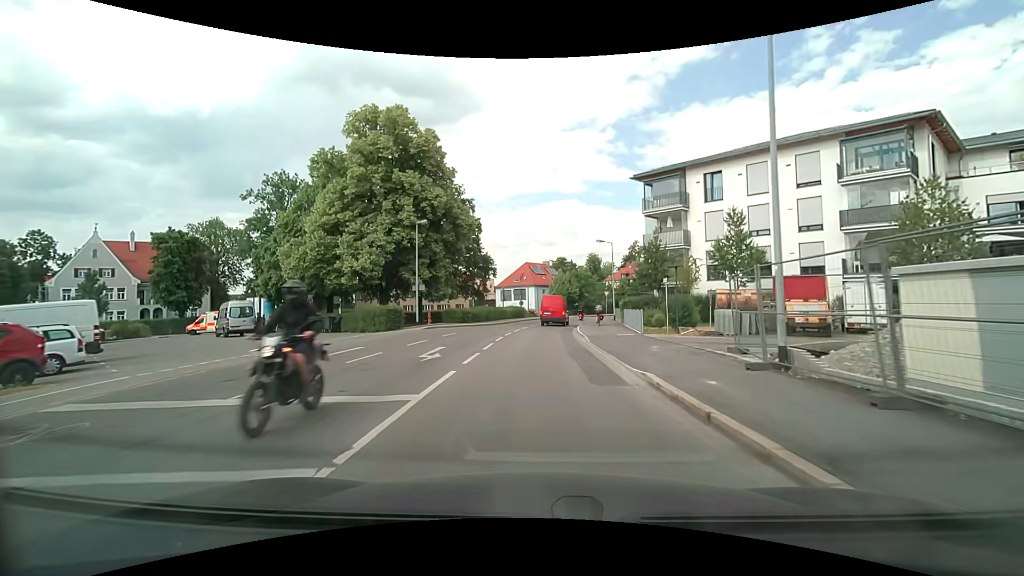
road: secondary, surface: asphalt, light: Day
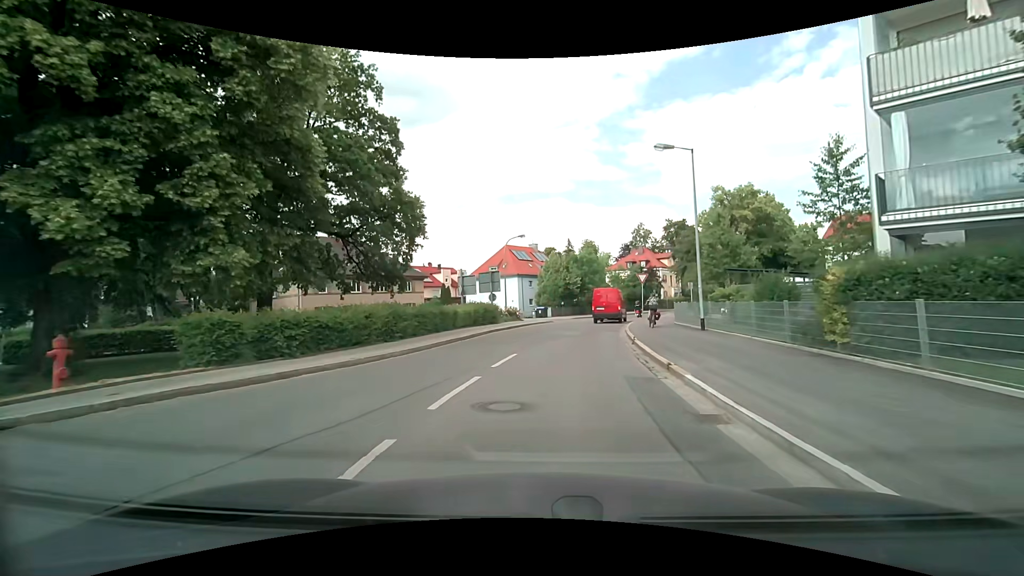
(0.0, +28.4) m; +1°
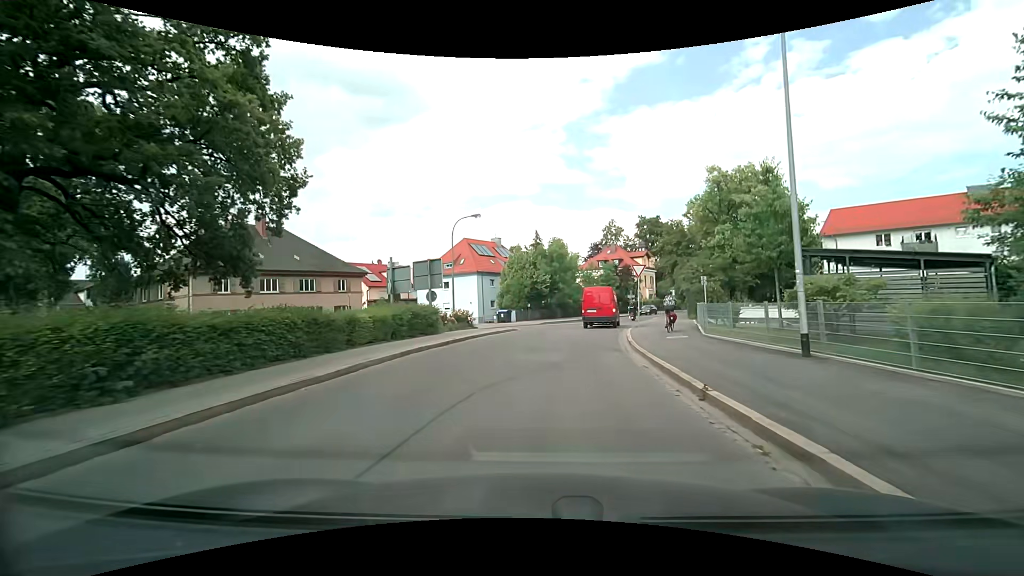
(+0.3, +10.4) m; +3°
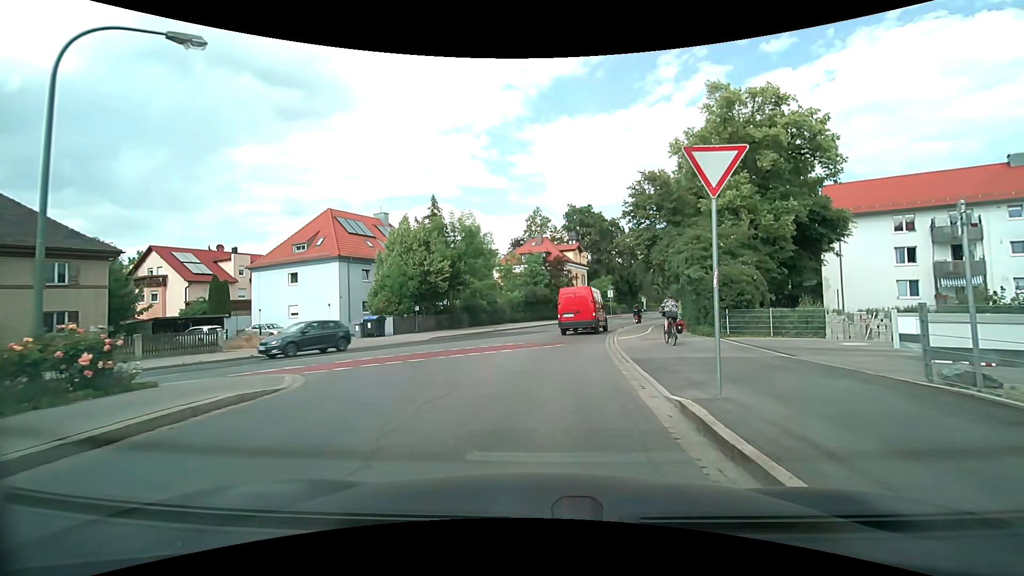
(+1.7, +20.5) m; +9°
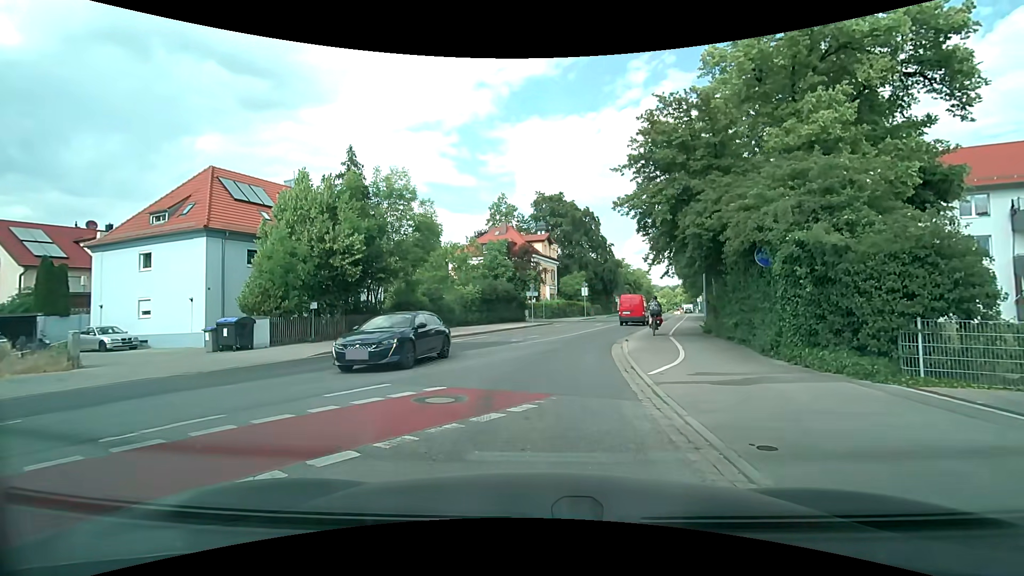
(+0.4, +11.5) m; +4°
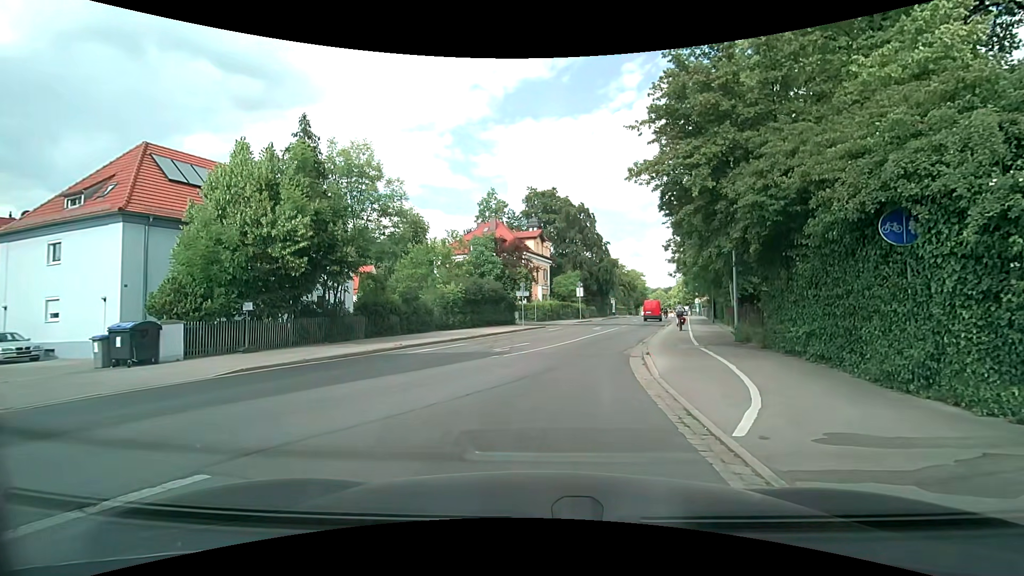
(+0.1, +4.9) m; +1°
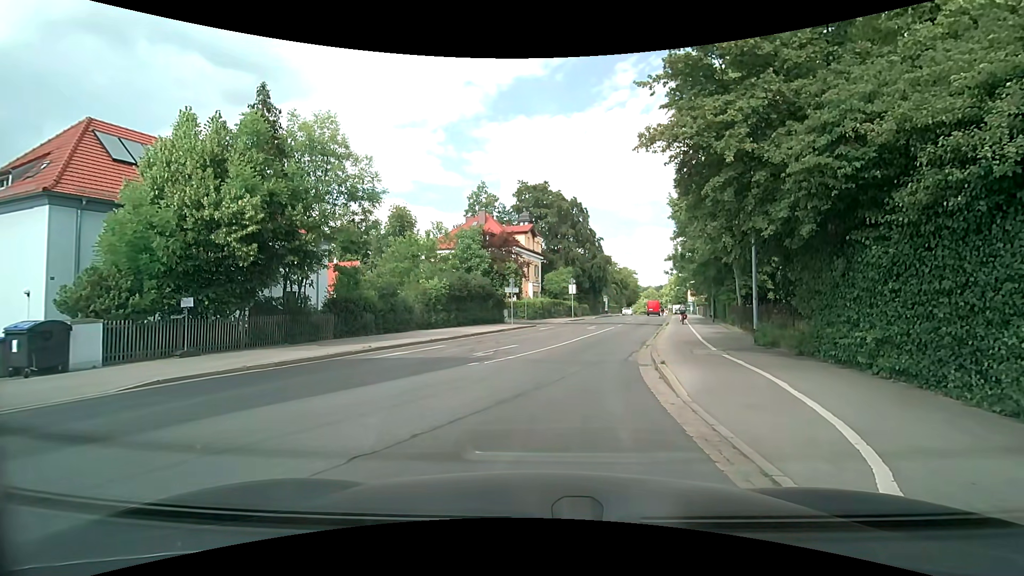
(0.0, +2.7) m; +1°
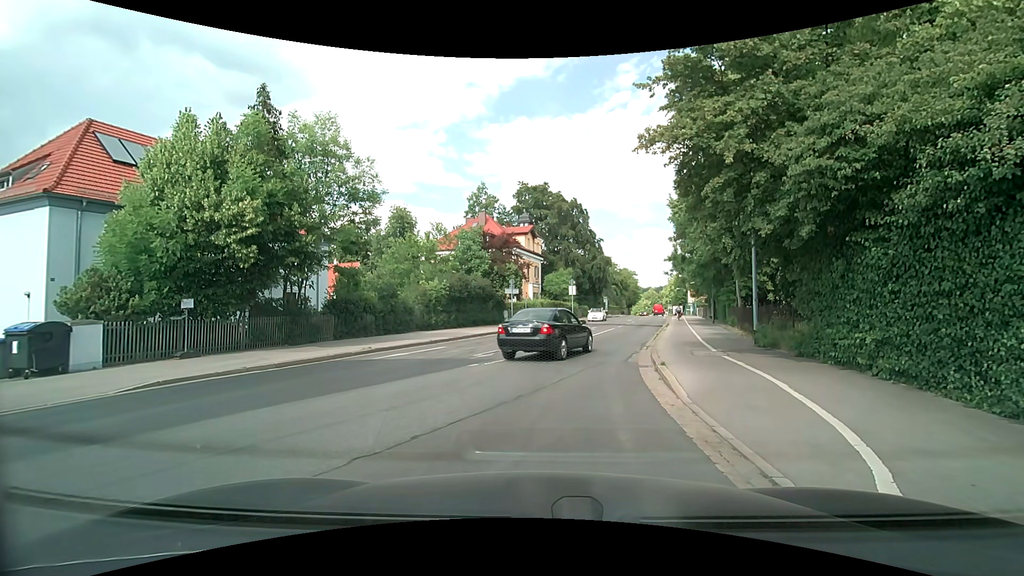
(0.0, +0.1) m; 0°
